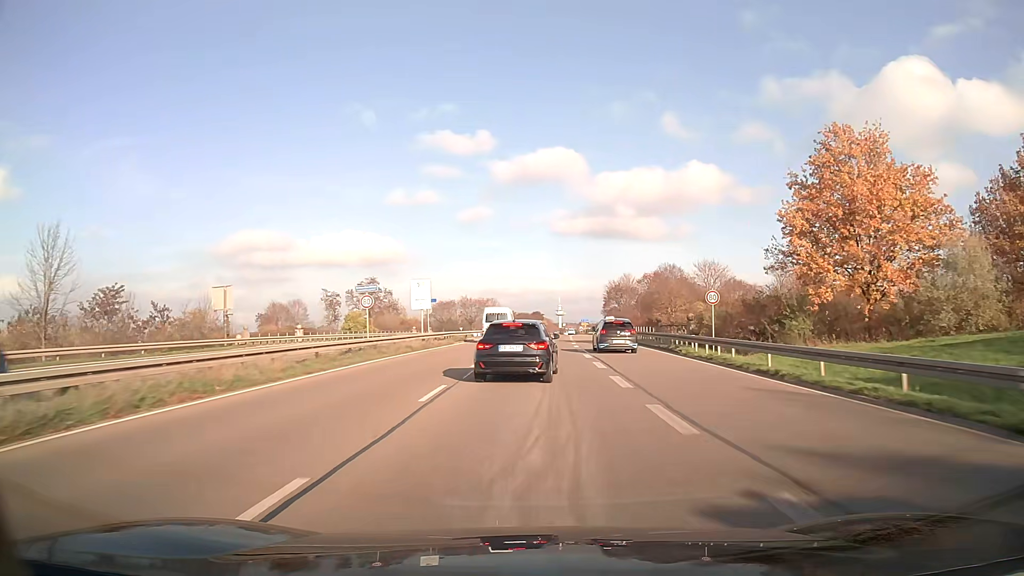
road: trunk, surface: asphalt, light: Day
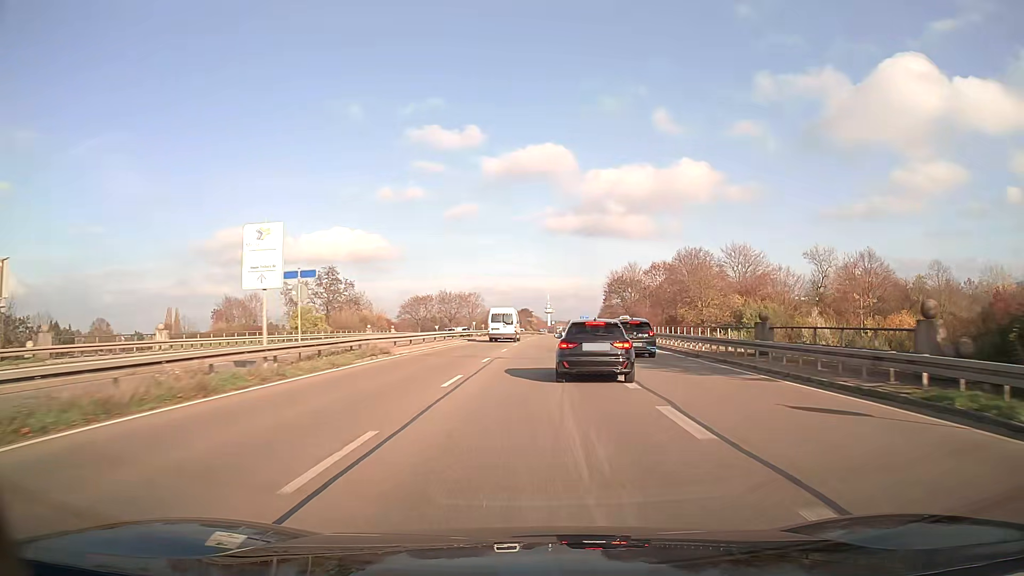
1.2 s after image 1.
(+0.2, +24.4) m; +1°
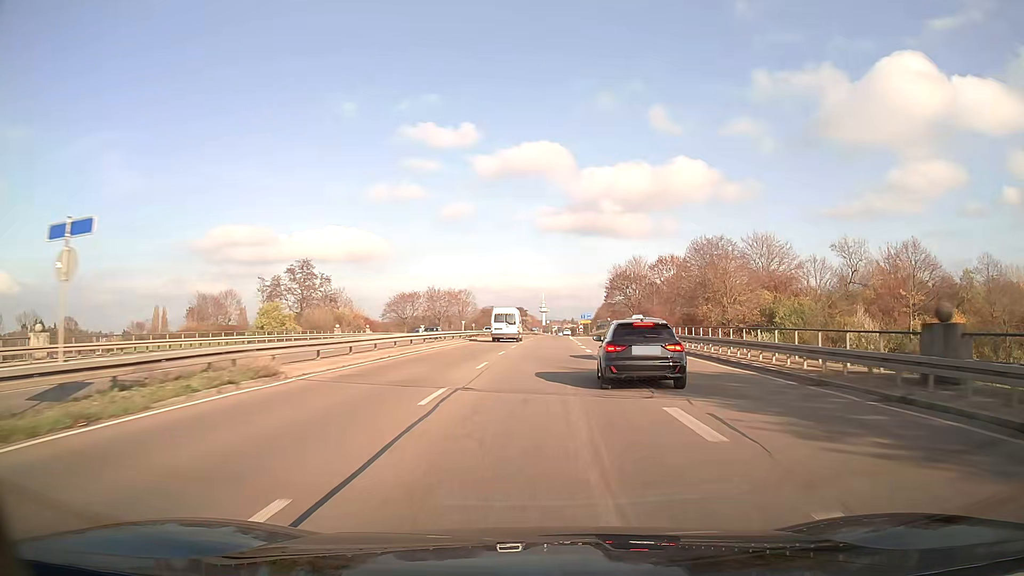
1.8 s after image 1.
(+0.1, +12.2) m; 0°
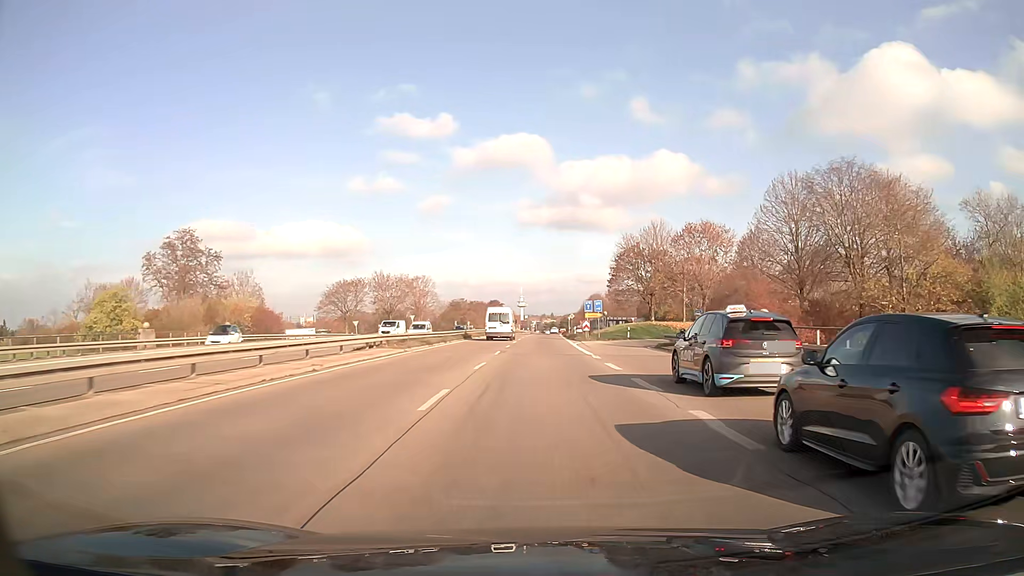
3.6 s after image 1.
(+0.6, +36.6) m; +2°
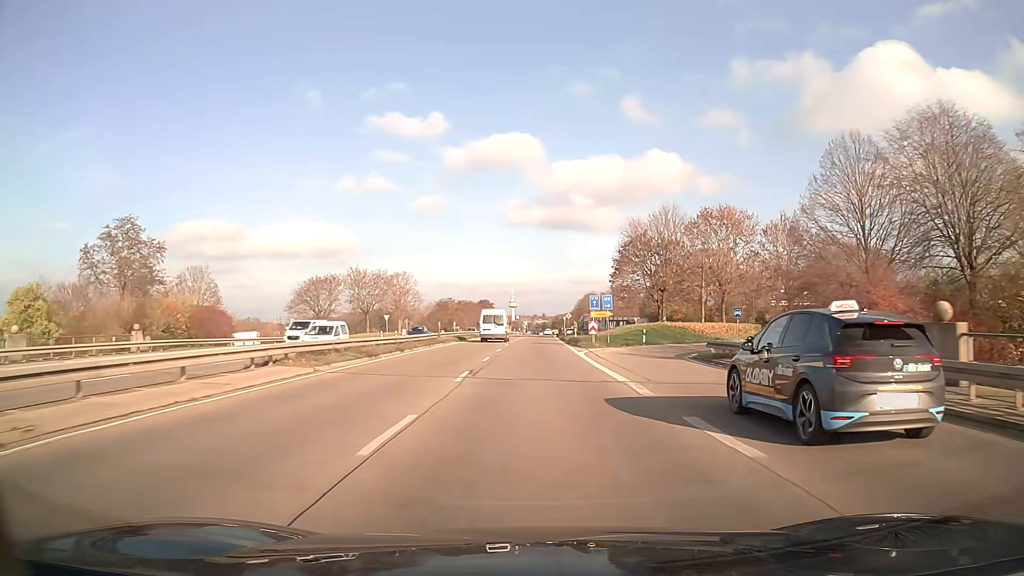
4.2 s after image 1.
(+0.1, +12.2) m; +1°
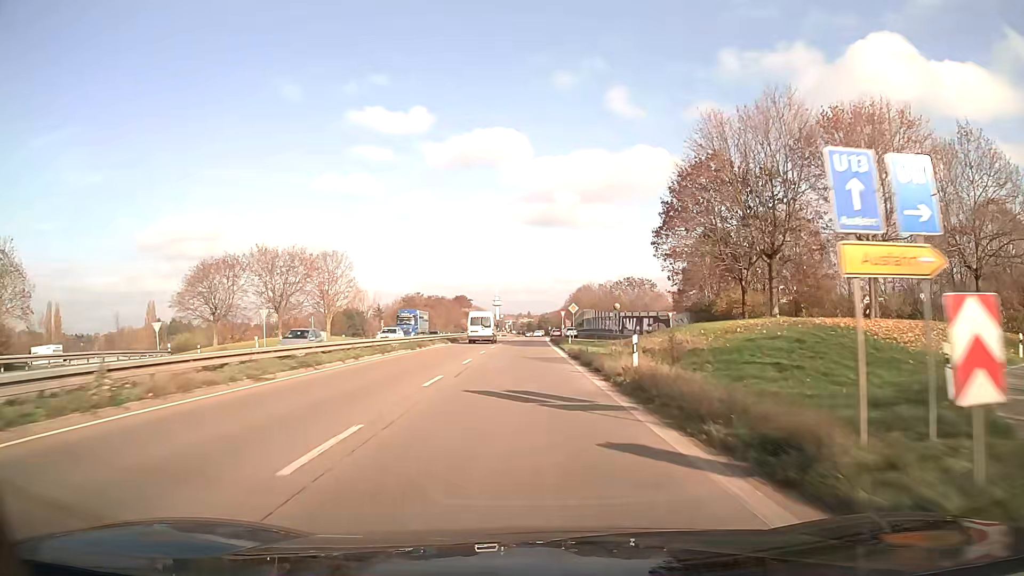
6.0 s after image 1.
(+0.4, +36.8) m; +1°
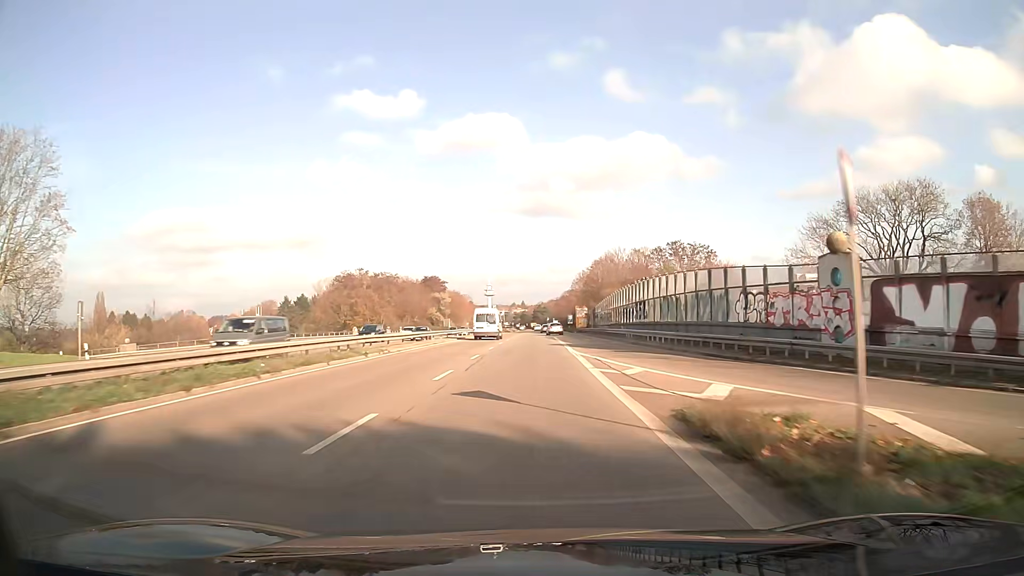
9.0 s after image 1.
(+0.3, +62.0) m; +1°
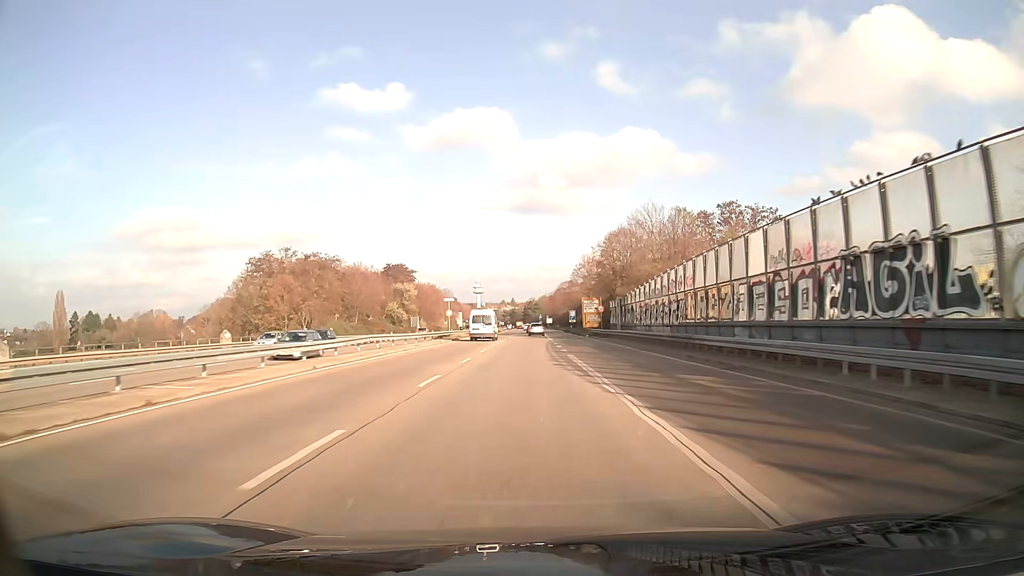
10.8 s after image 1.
(+0.2, +37.2) m; +1°
